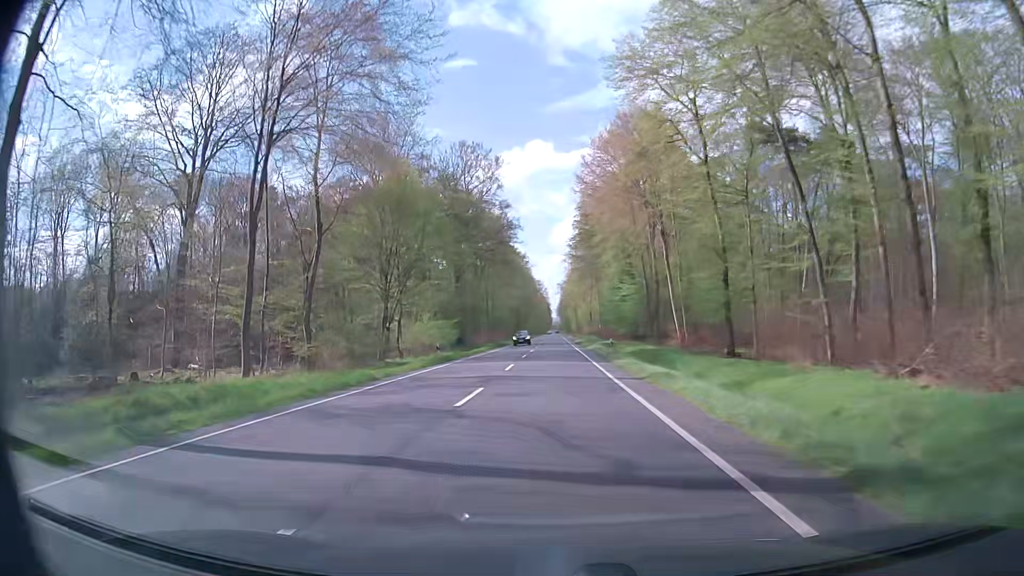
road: primary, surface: asphalt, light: Day
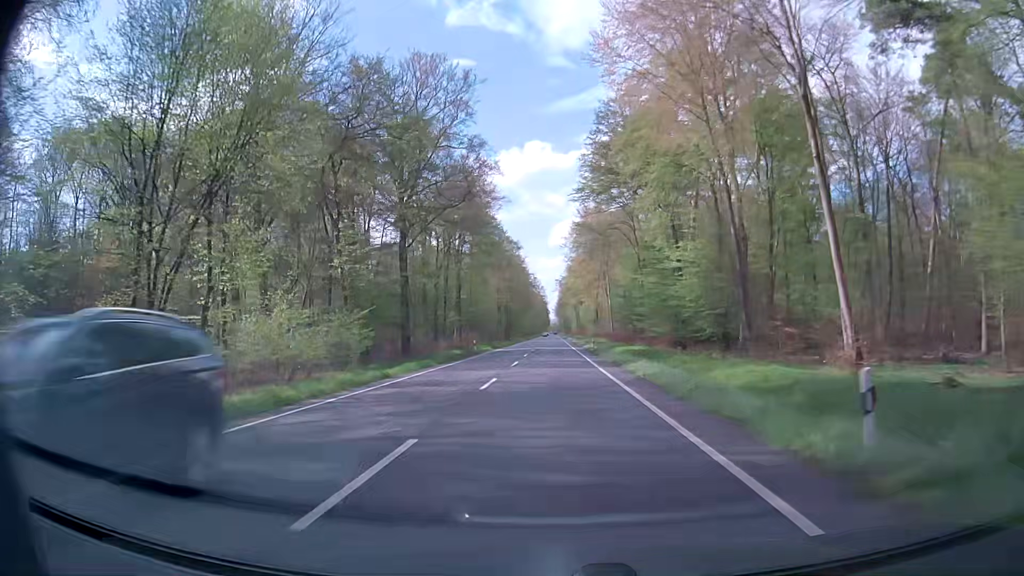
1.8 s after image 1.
(-0.4, +32.4) m; -1°
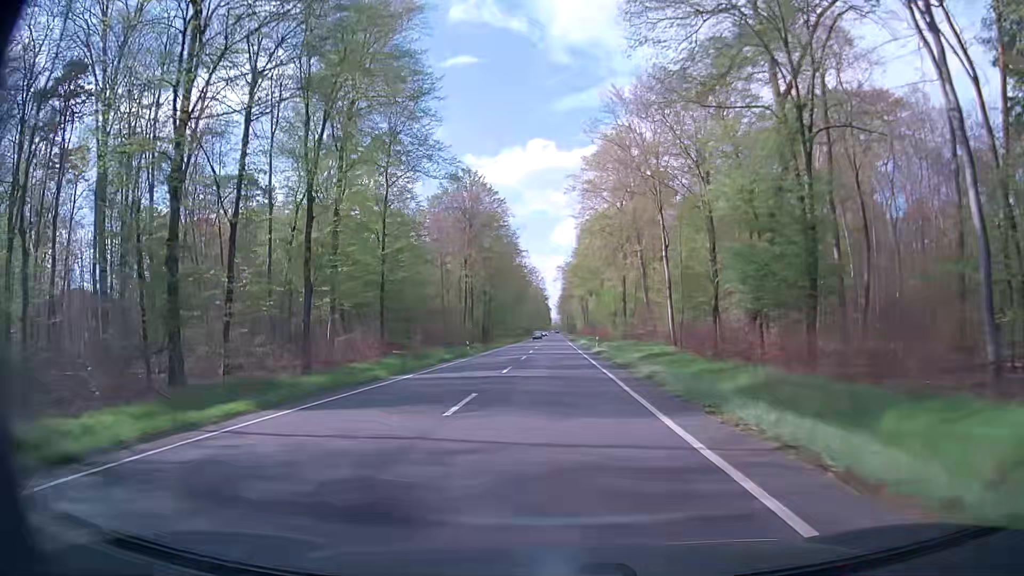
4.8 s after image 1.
(0.0, +54.0) m; 0°
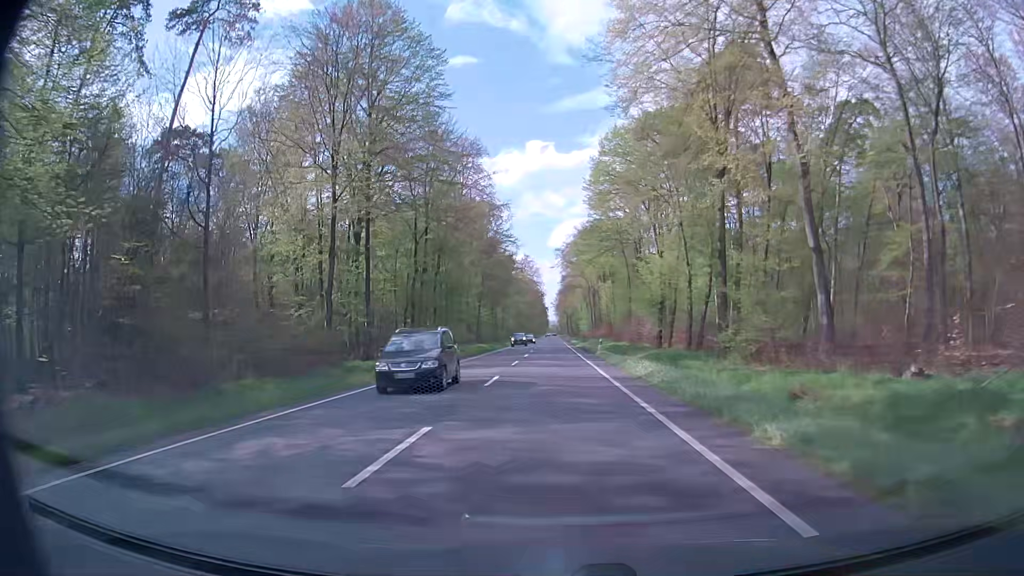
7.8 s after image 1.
(+0.1, +54.0) m; 0°
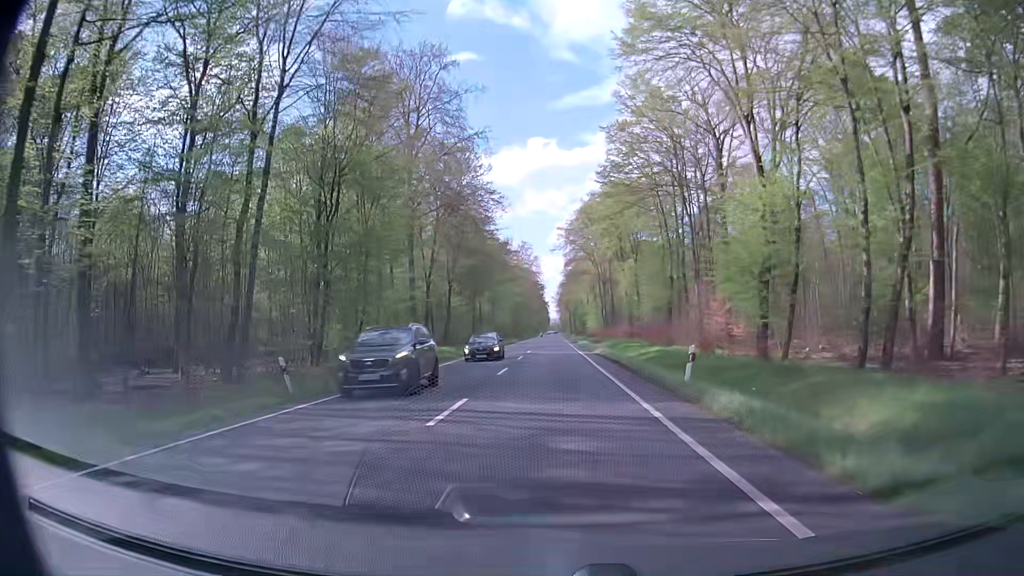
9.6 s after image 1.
(+0.2, +32.4) m; 0°
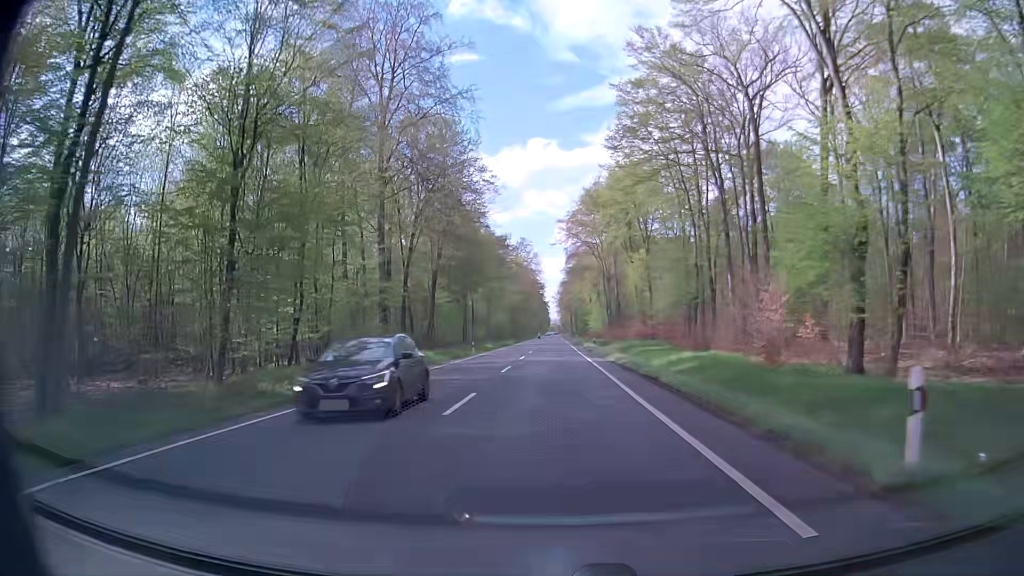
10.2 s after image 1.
(-0.1, +10.8) m; 0°
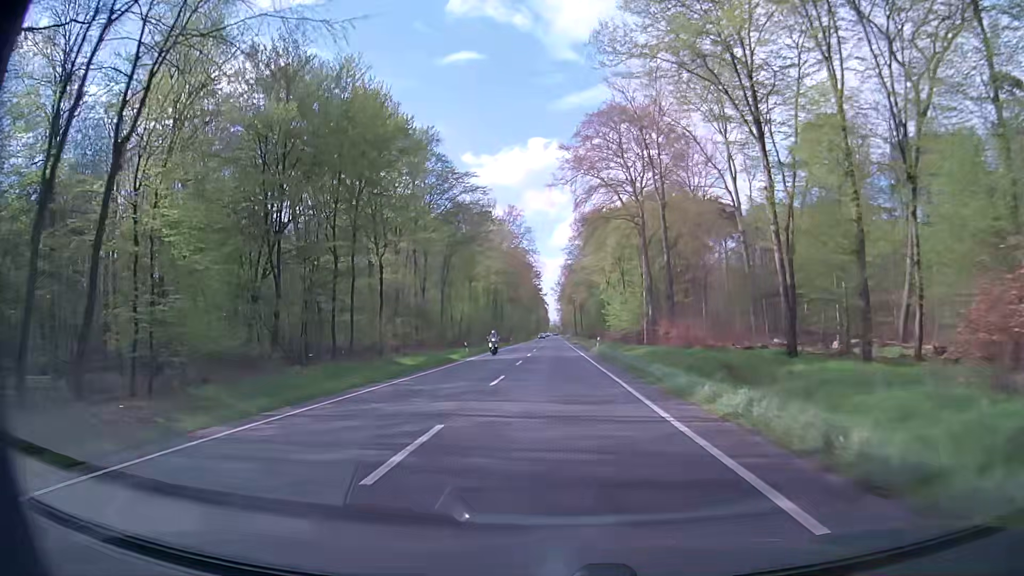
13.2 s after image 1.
(-0.5, +54.0) m; -1°
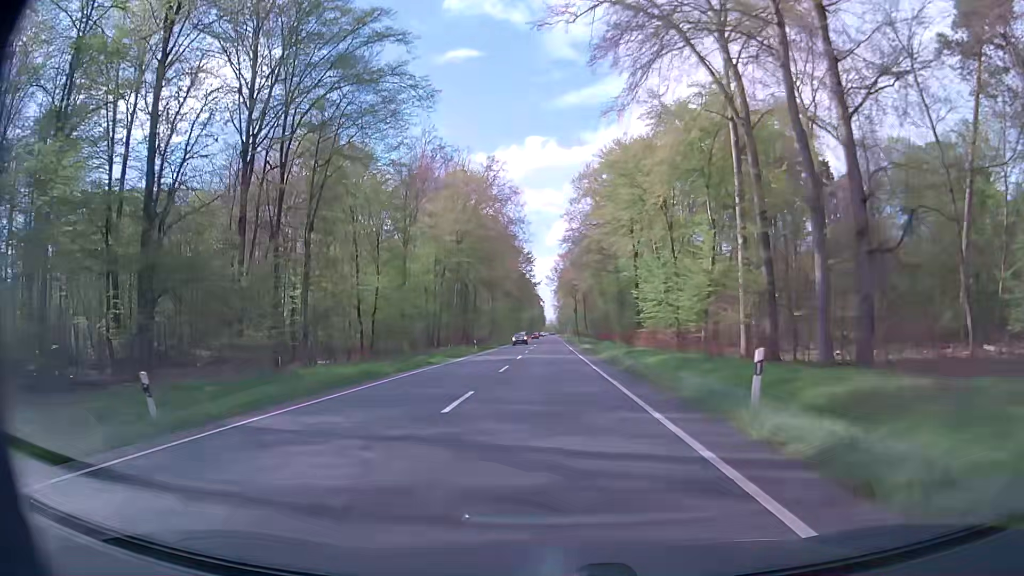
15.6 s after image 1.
(+0.2, +43.1) m; 0°
(0, +10) (0, +20) (0, +30) (0, +40) (0, +50) (0, +60) (0, +70) (0, +80) (0, +90) (0, +100) m
